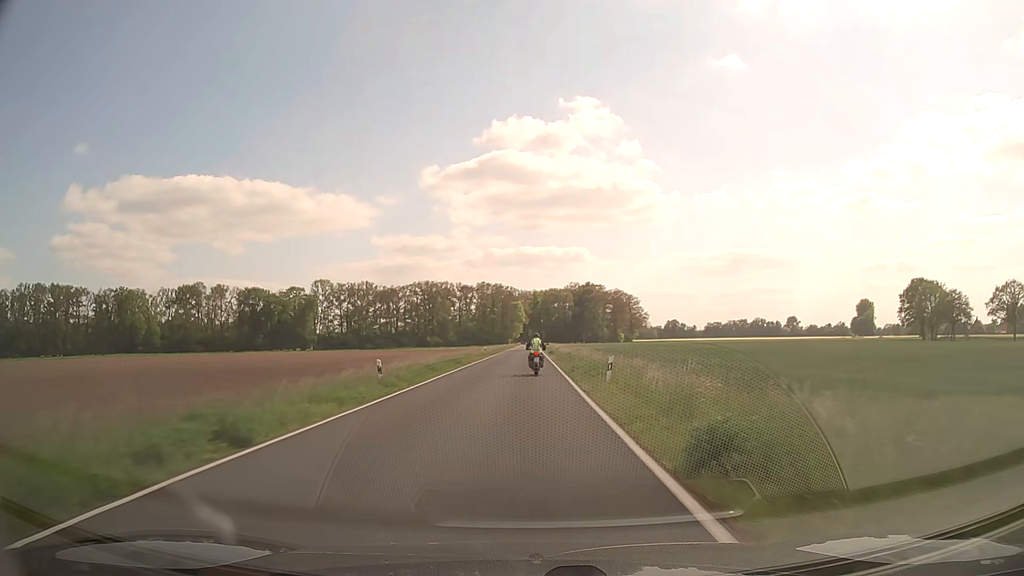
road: secondary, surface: asphalt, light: Day
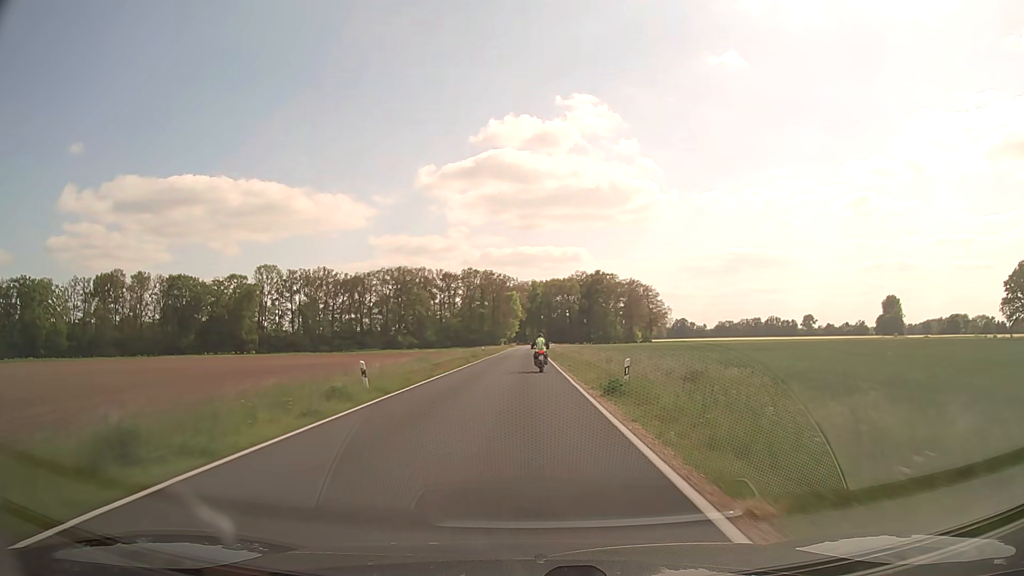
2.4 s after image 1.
(+0.1, +52.6) m; 0°
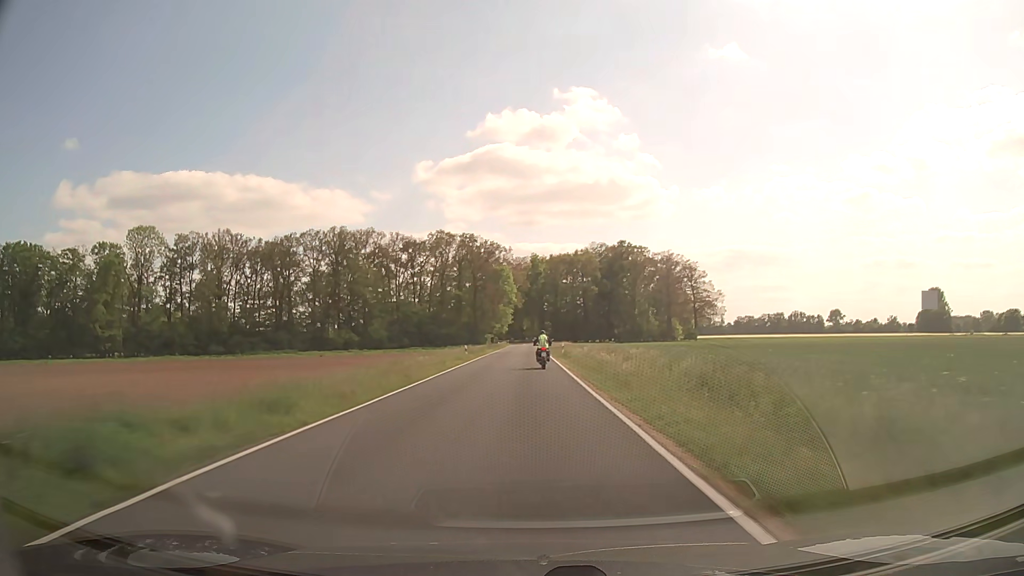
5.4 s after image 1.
(0.0, +69.1) m; 0°
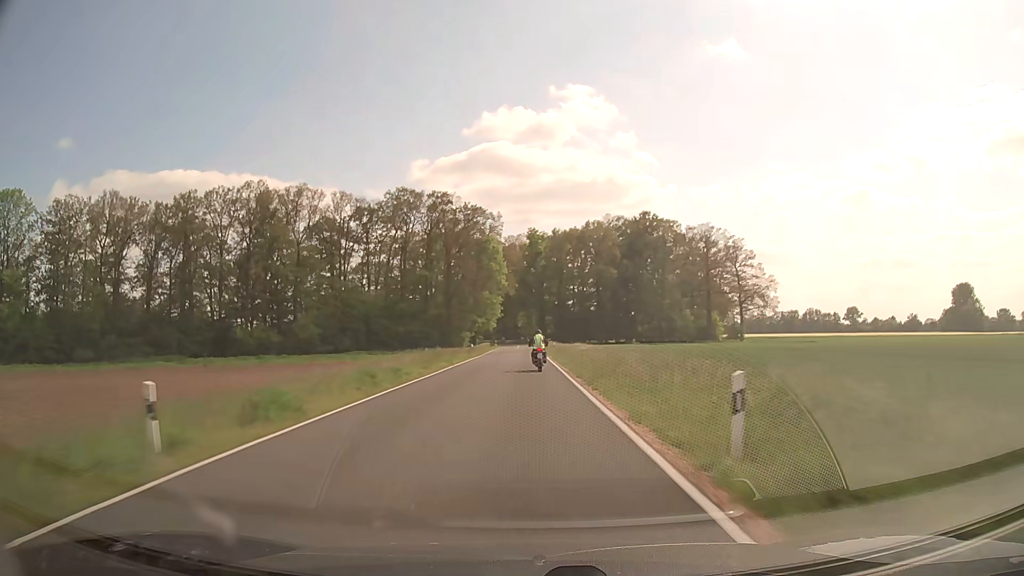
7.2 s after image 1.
(+0.1, +42.3) m; 0°
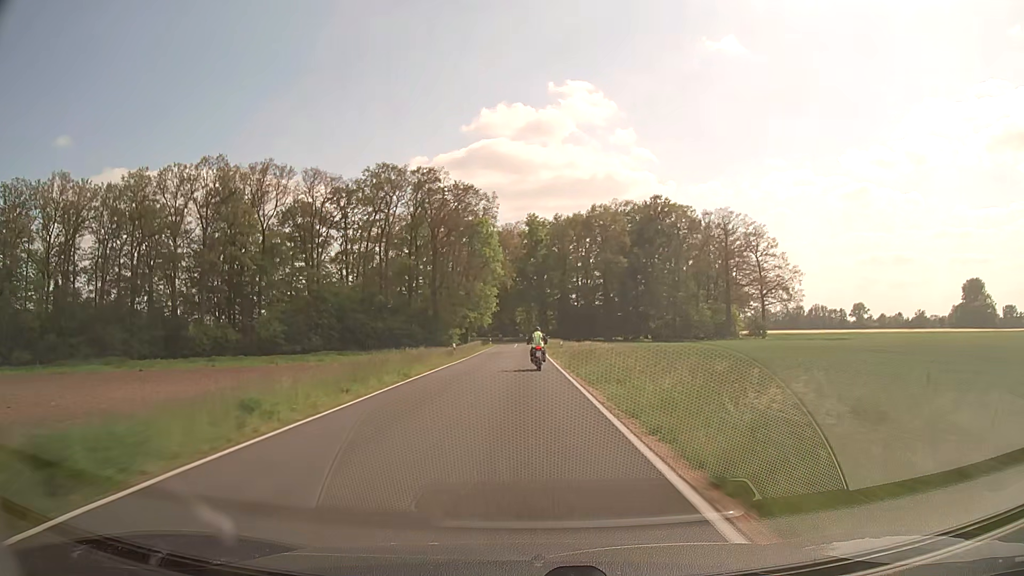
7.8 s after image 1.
(0.0, +13.7) m; 0°
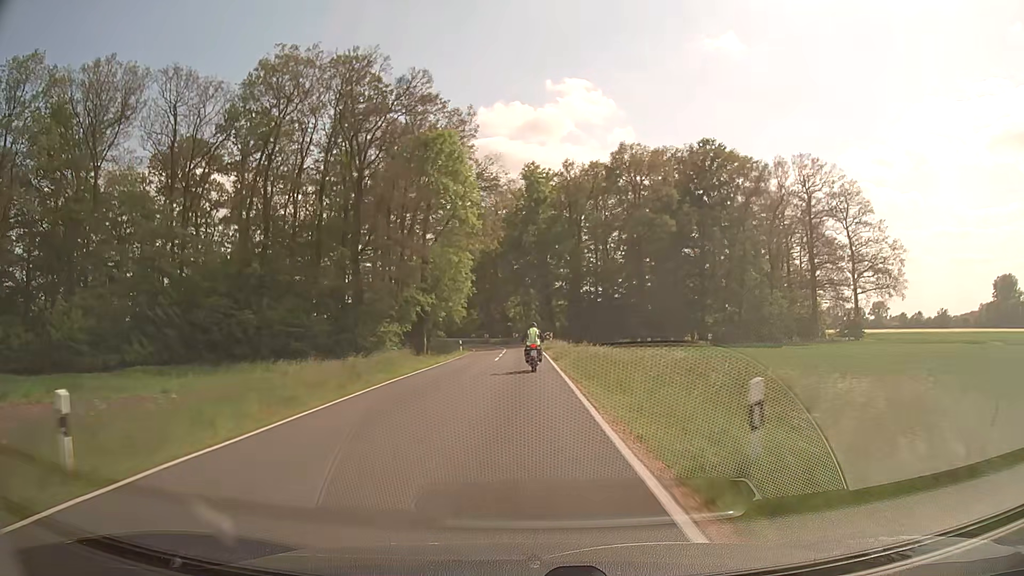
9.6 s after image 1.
(+0.1, +38.4) m; 0°
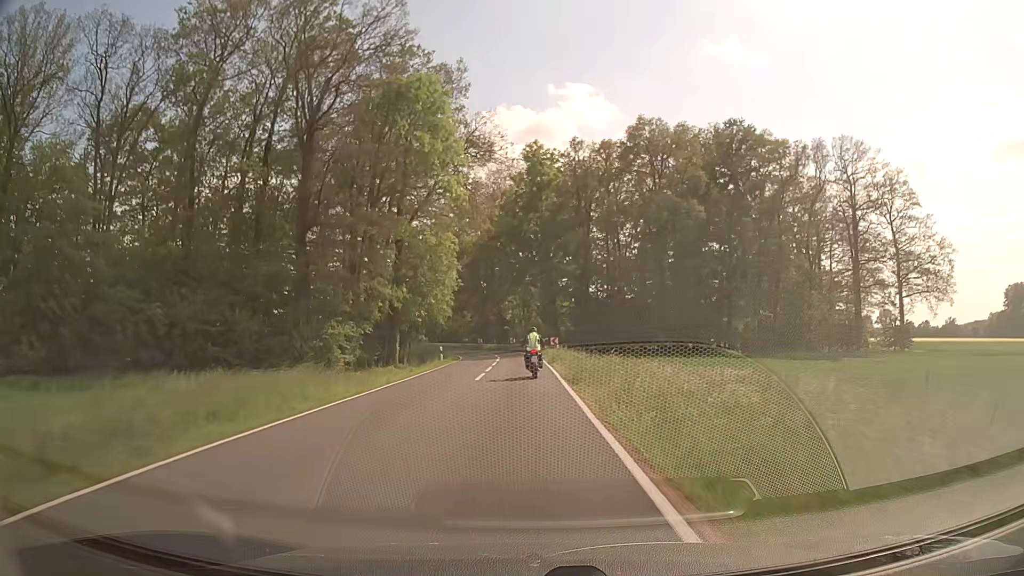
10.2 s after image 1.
(0.0, +12.0) m; 0°
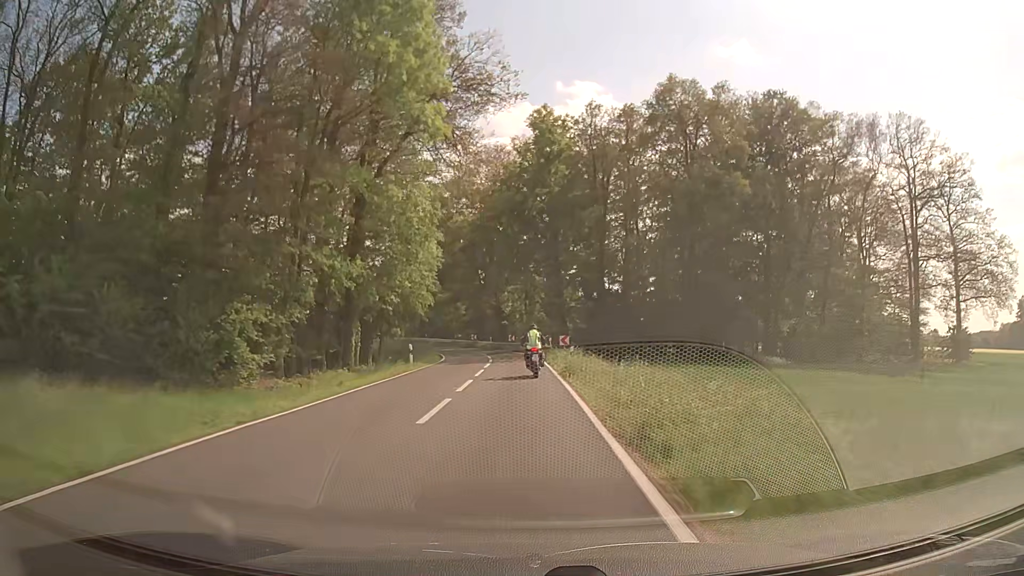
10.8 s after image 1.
(0.0, +11.6) m; 0°
(0, +10) (0, +20) (0, +30) (-1, +40) (-2, +50) (-4, +60) (-7, +69) (-11, +78) (-15, +88) (-19, +97) m
